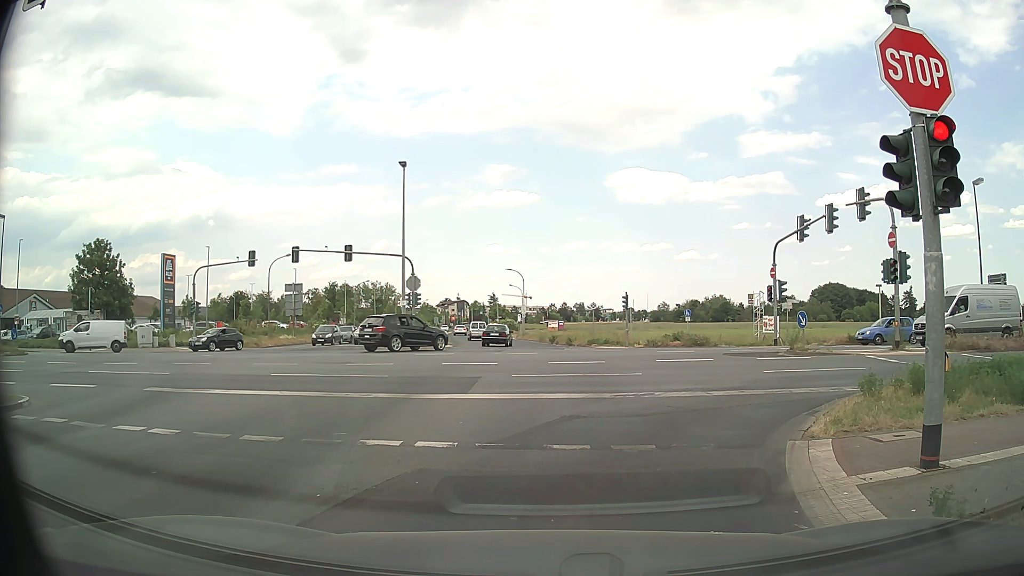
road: tertiary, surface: asphalt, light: Day
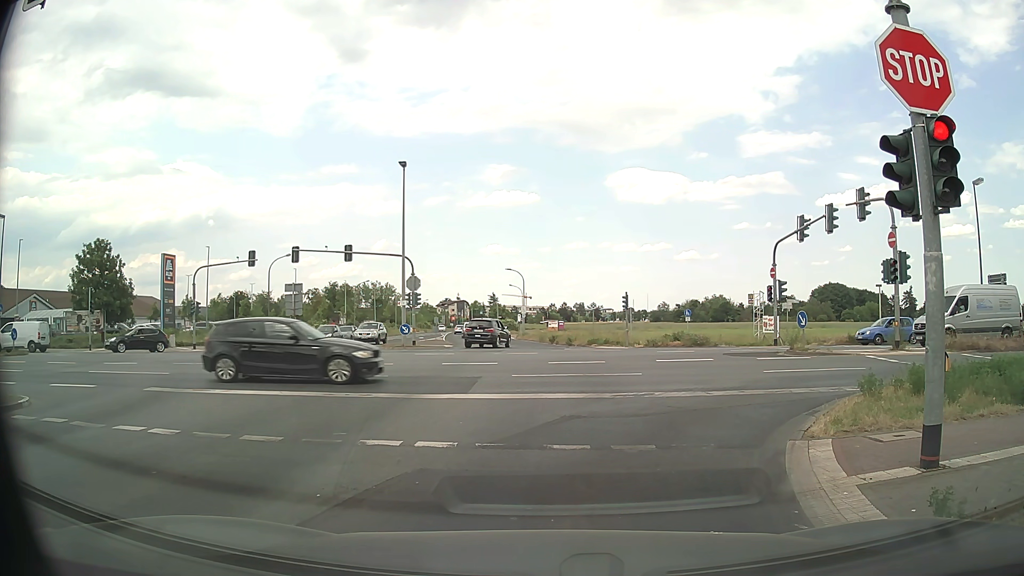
(0.0, 0.0) m; 0°
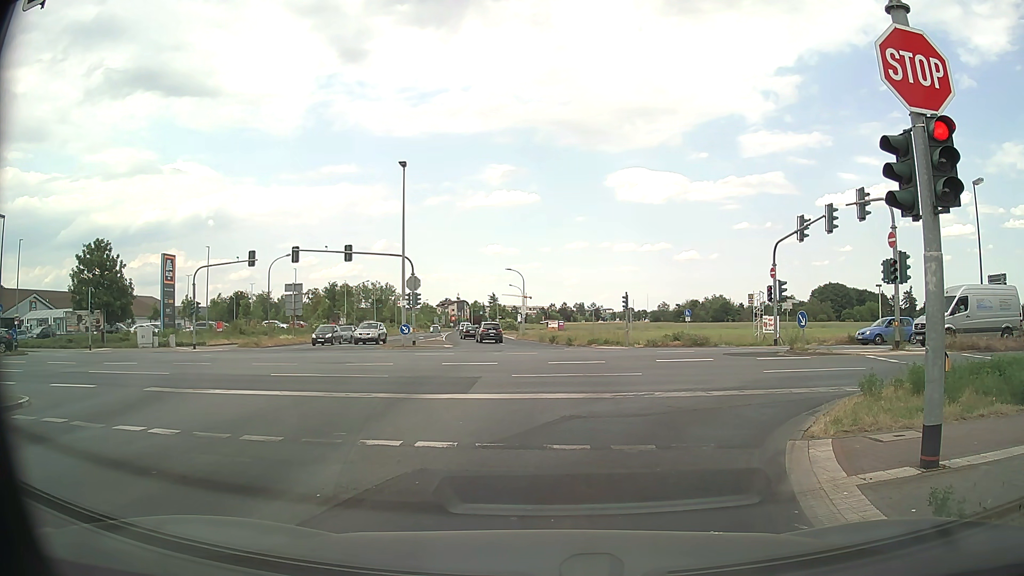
(0.0, 0.0) m; 0°
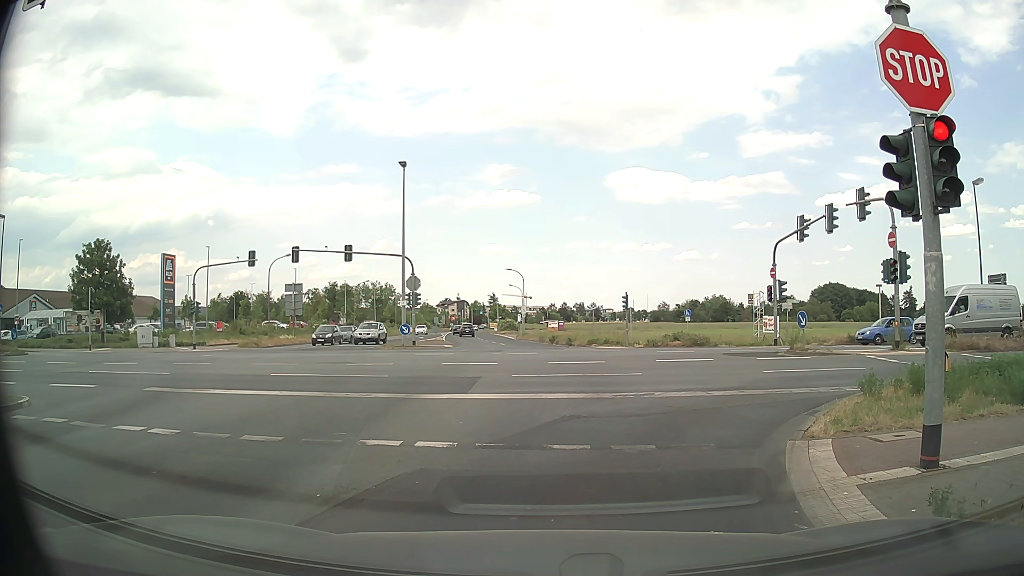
(0.0, 0.0) m; 0°
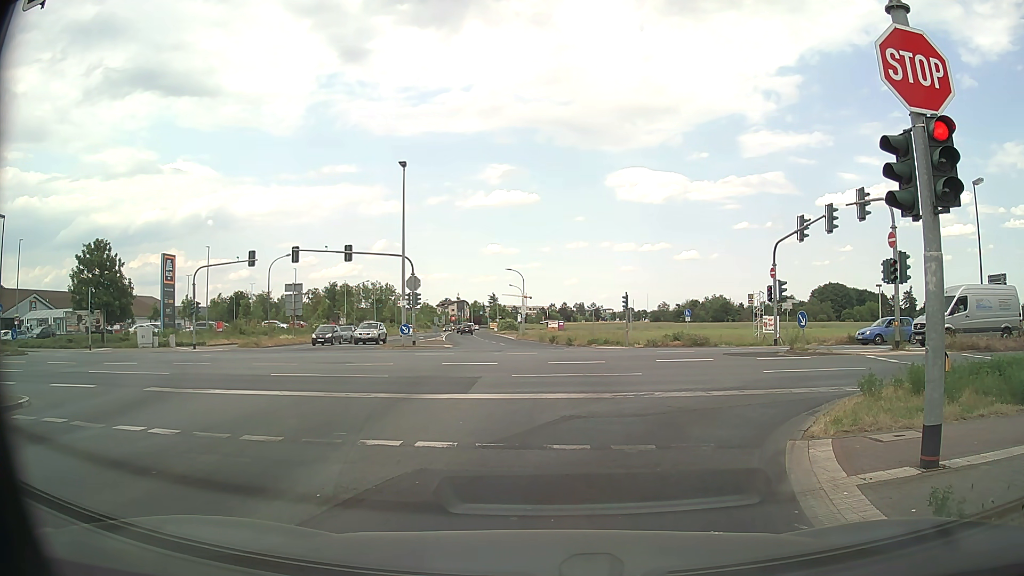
(0.0, 0.0) m; 0°
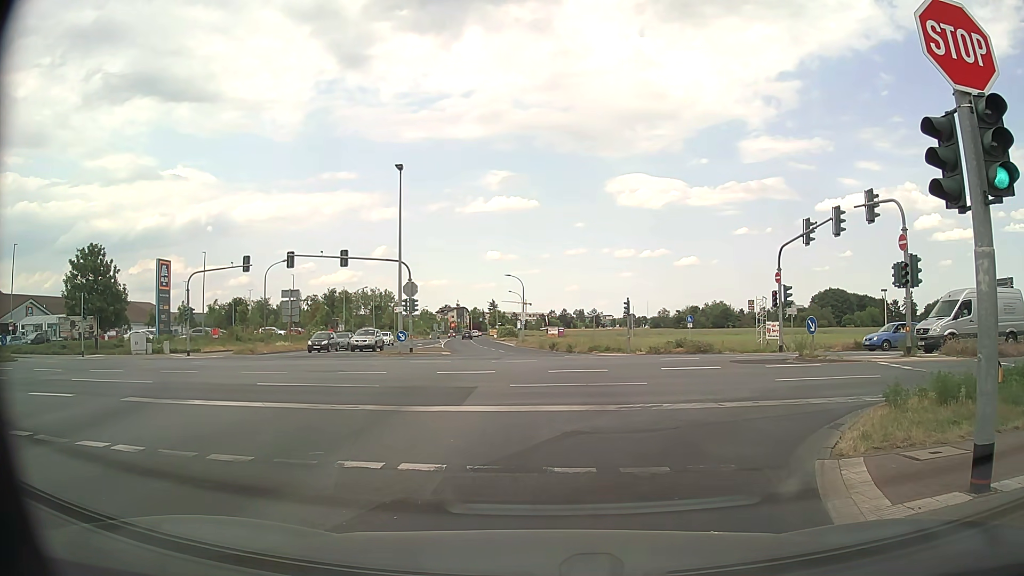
(0.0, +1.0) m; +1°
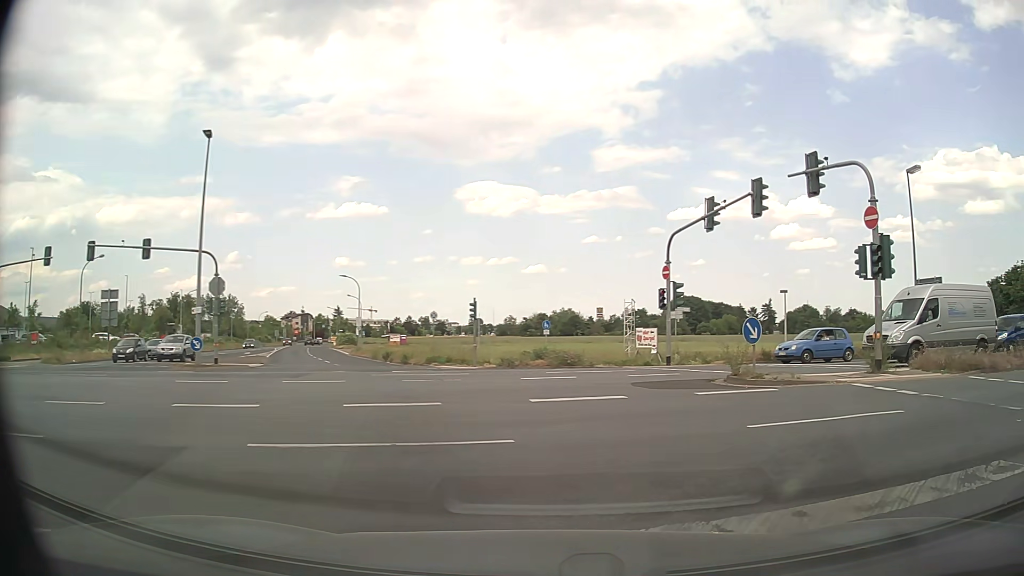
(+0.3, +7.8) m; +11°
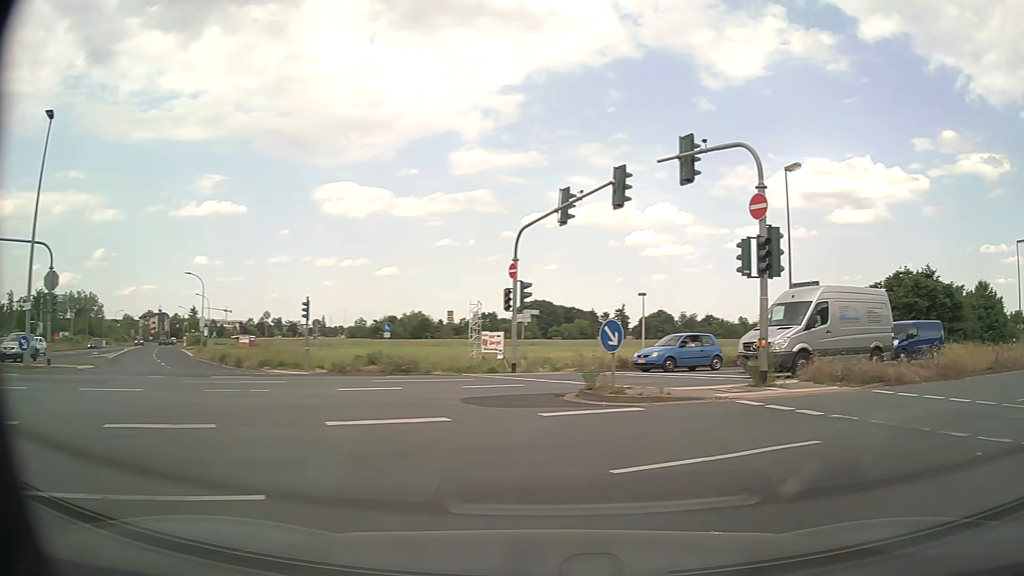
(+0.3, +2.7) m; +14°
